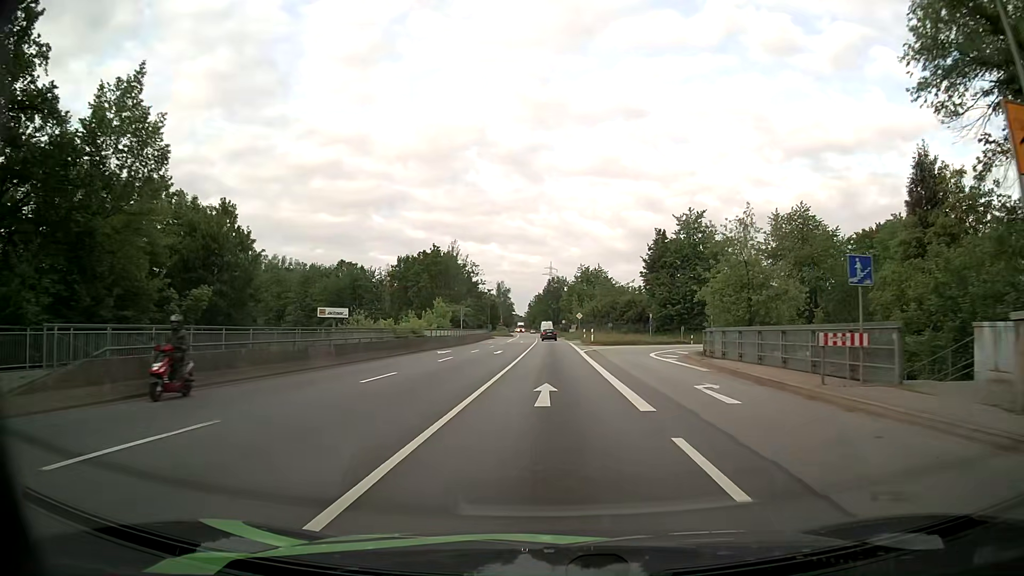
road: primary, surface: asphalt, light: Day
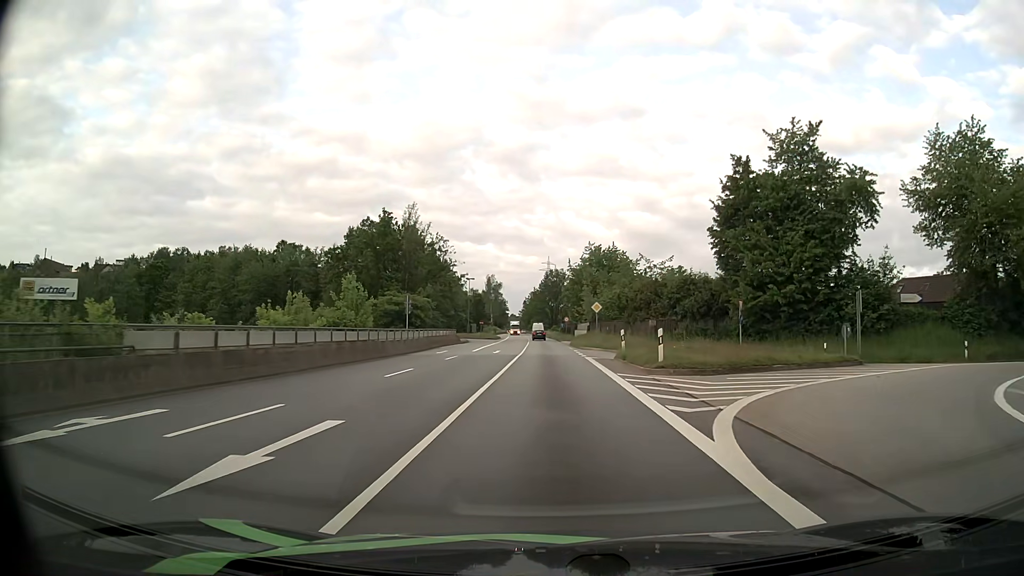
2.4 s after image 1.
(0.0, +33.4) m; 0°
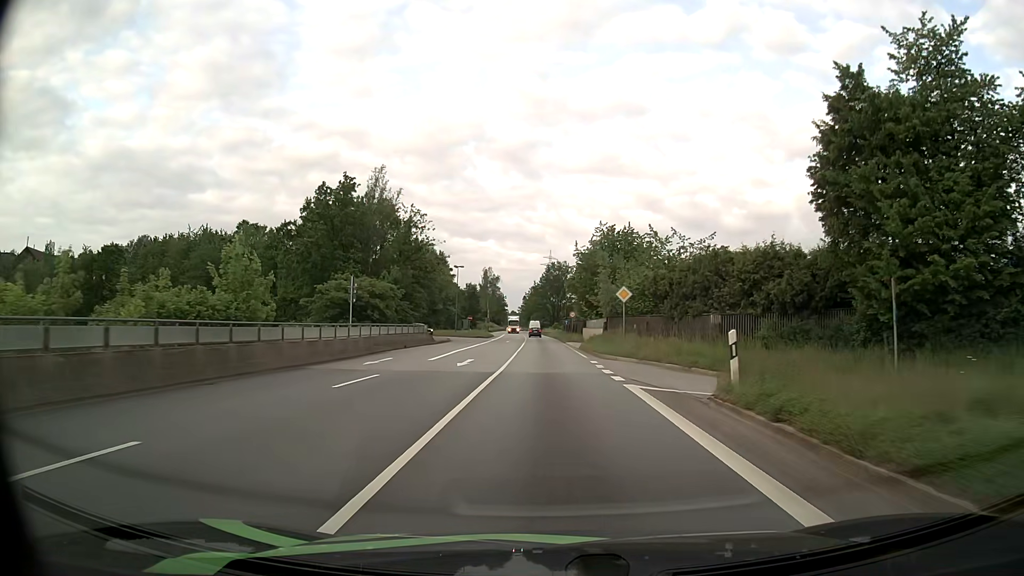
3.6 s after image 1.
(-0.1, +16.8) m; -1°
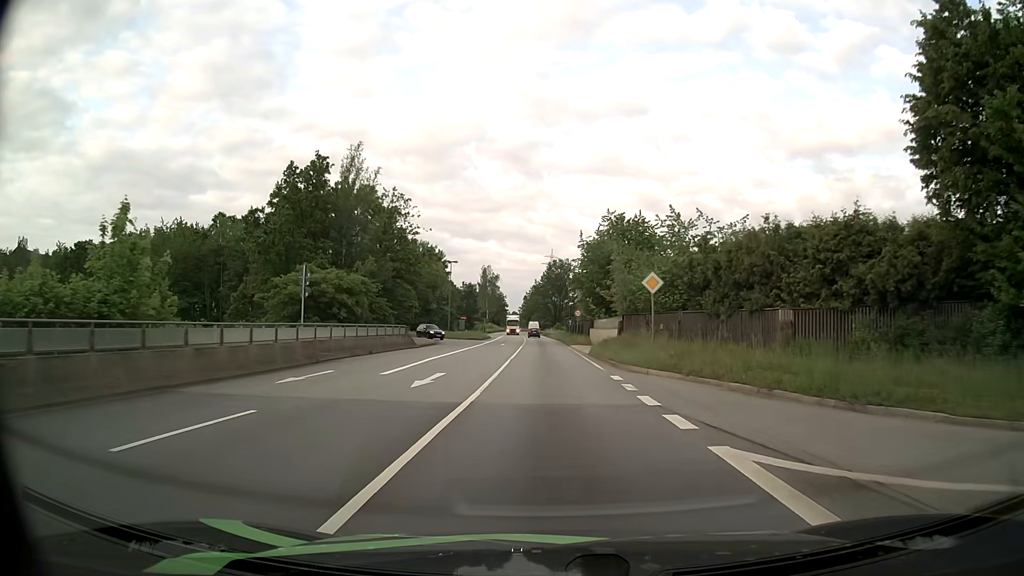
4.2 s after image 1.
(0.0, +8.5) m; 0°
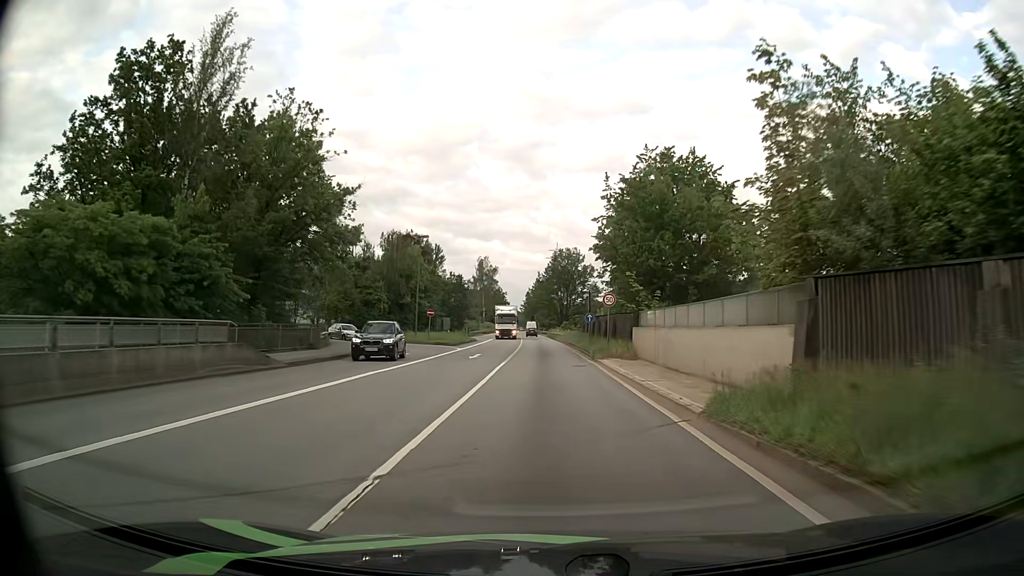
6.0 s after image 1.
(-0.1, +25.3) m; 0°
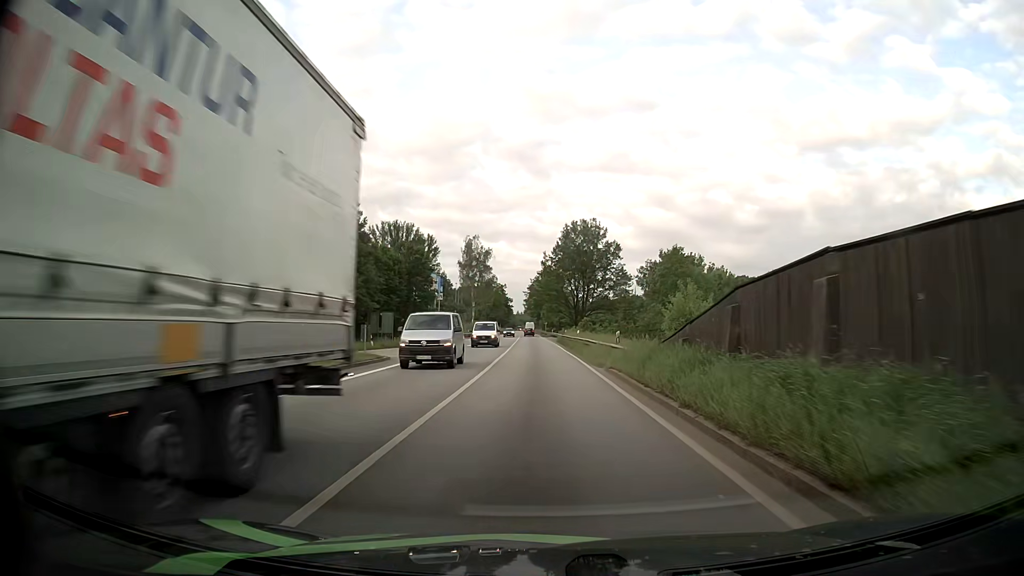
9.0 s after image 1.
(-0.3, +42.7) m; -1°
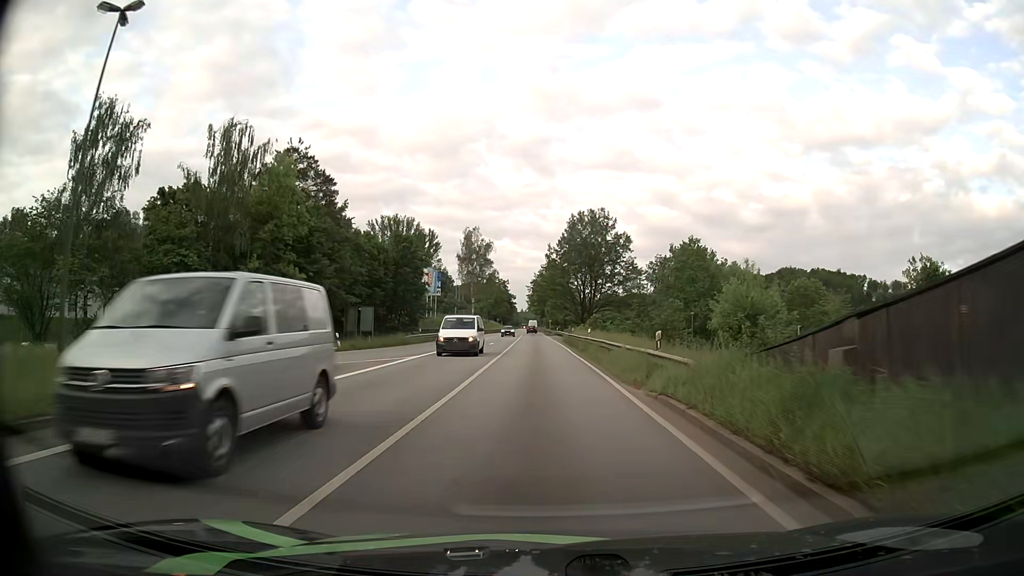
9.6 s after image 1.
(-0.1, +8.5) m; -1°
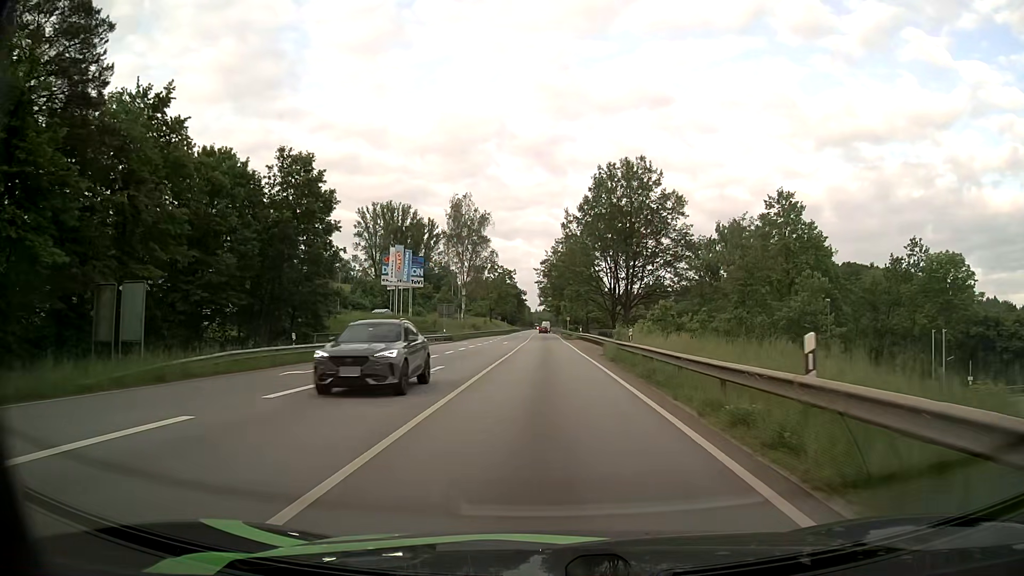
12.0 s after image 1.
(-0.3, +33.4) m; -1°
(0, +10) (0, +20) (0, +30) (0, +40) (0, +50) (0, +60) (-1, +70) (-1, +80) (-1, +90) (-1, +100) m
